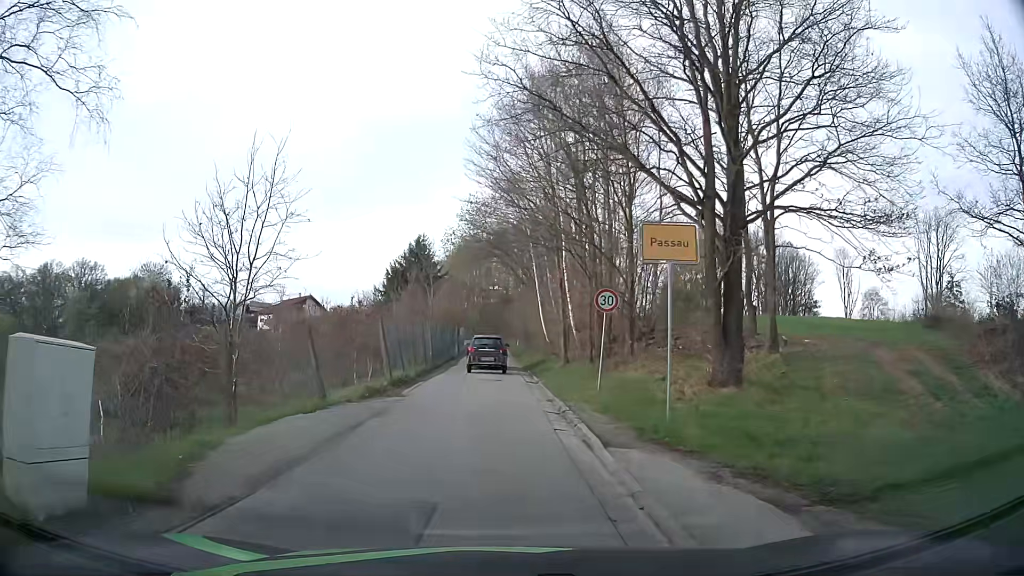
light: Day
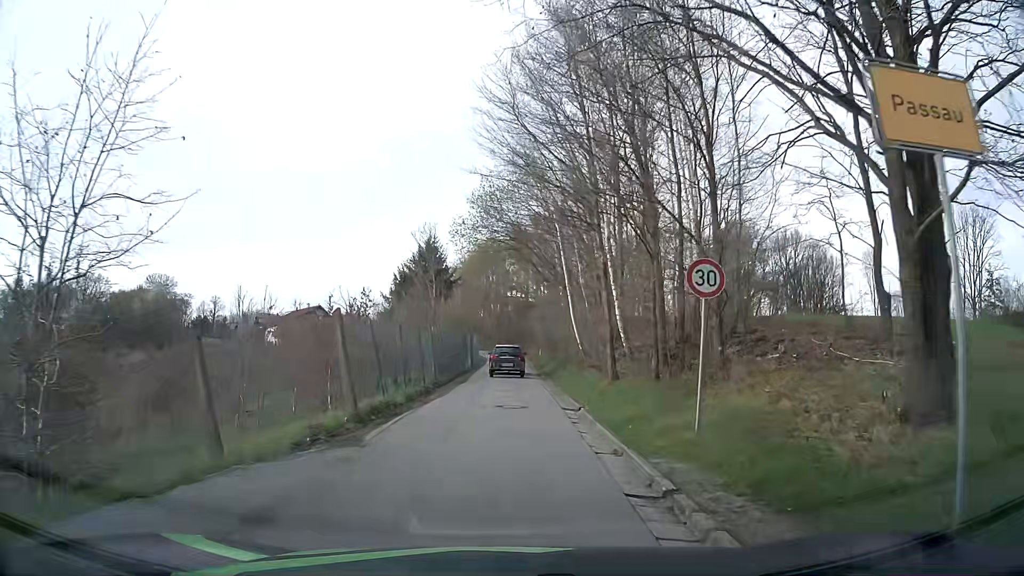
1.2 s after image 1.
(-0.1, +7.2) m; -2°
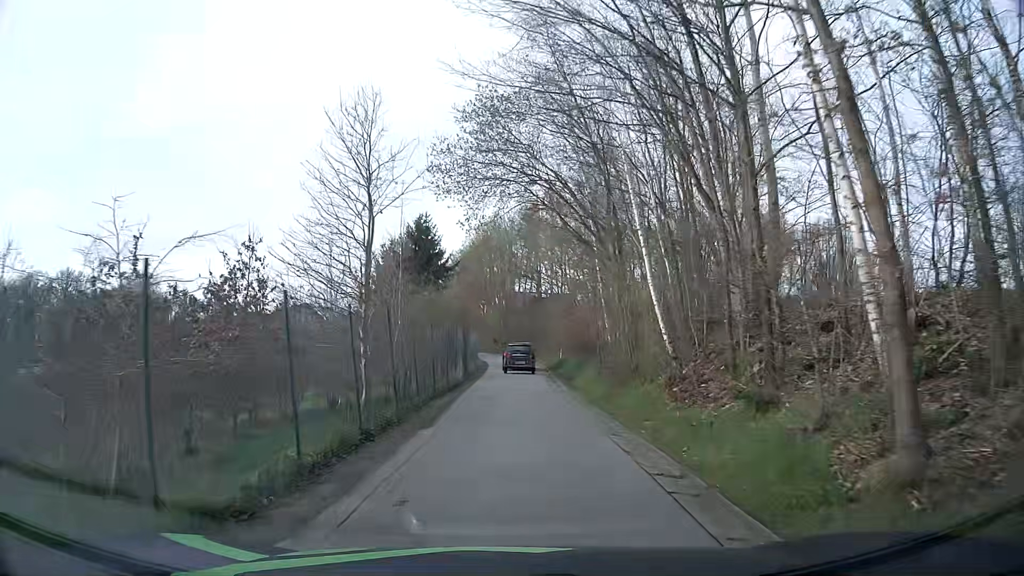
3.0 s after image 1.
(-0.3, +14.0) m; -1°
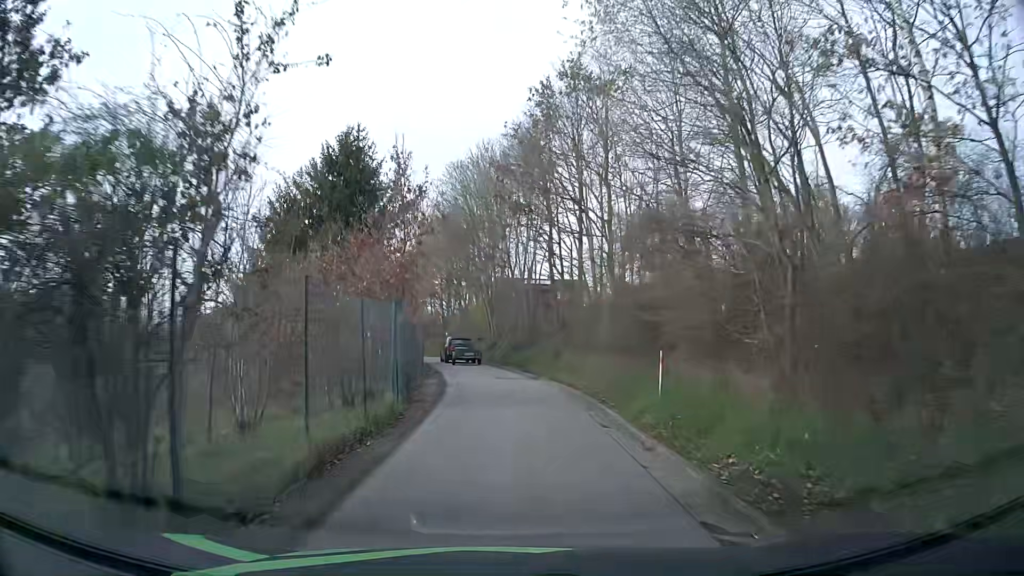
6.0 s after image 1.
(+0.4, +26.7) m; +1°
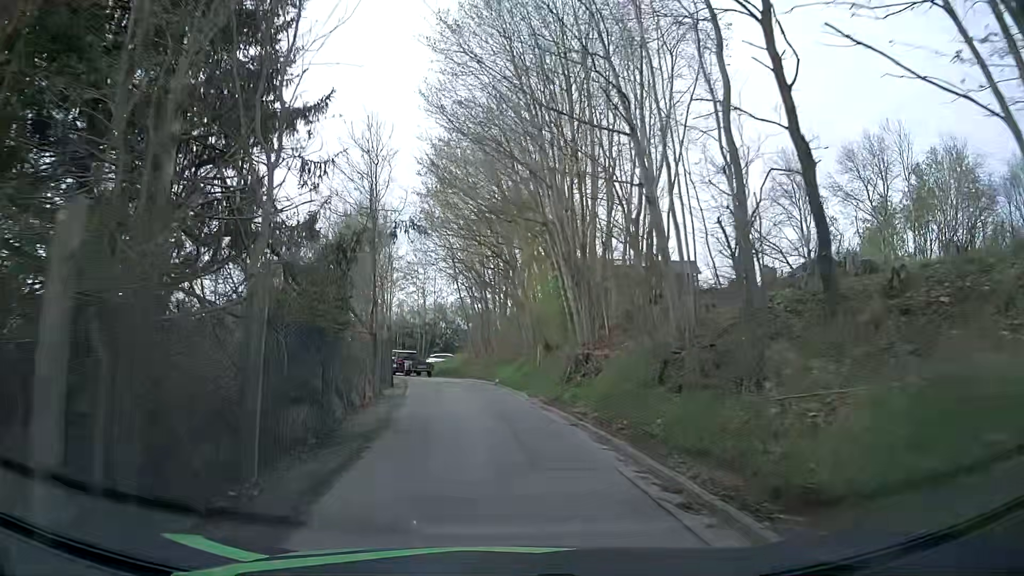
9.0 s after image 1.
(-1.1, +25.8) m; -7°
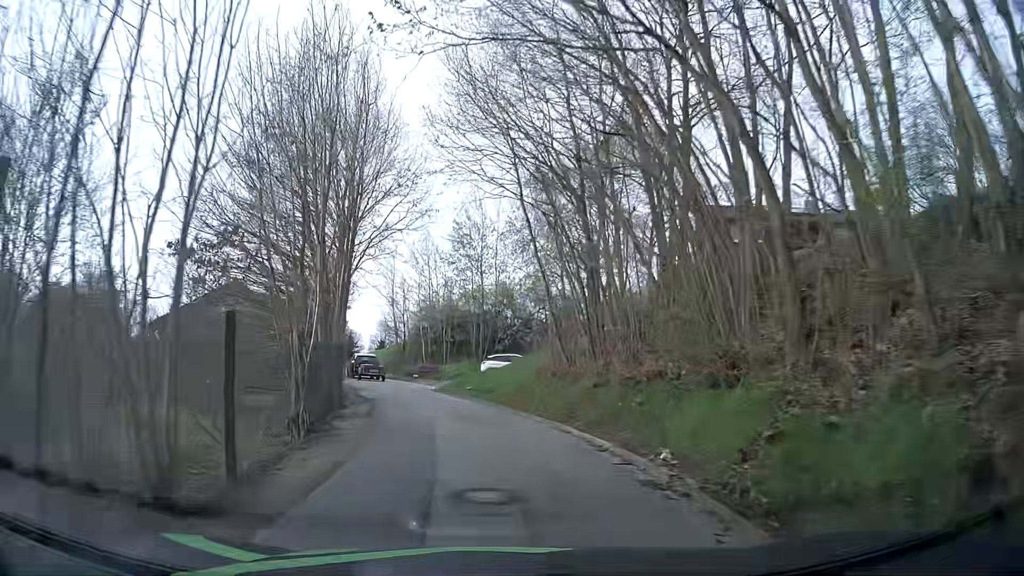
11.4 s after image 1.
(-1.0, +21.4) m; -4°
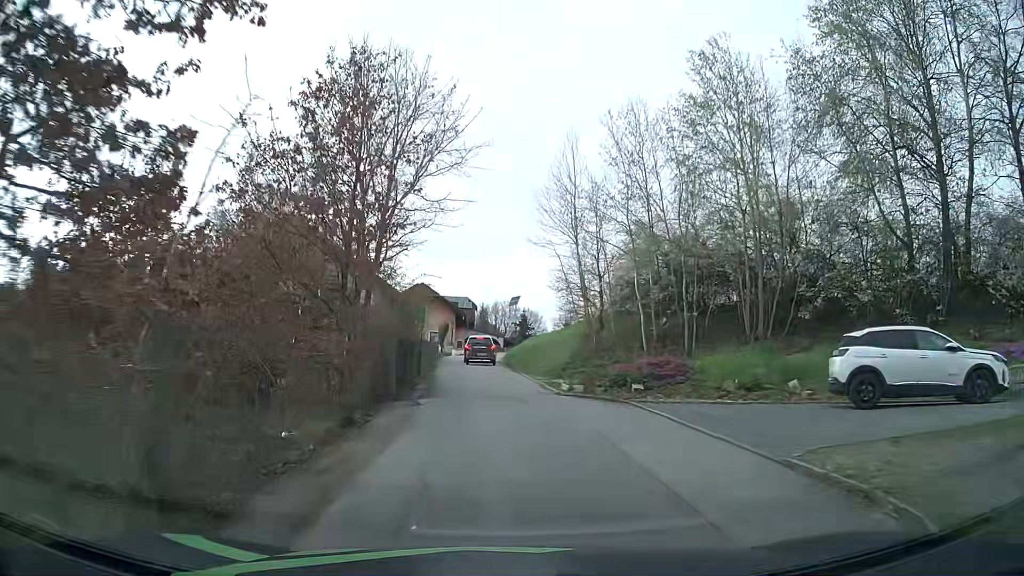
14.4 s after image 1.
(-4.7, +26.2) m; -18°
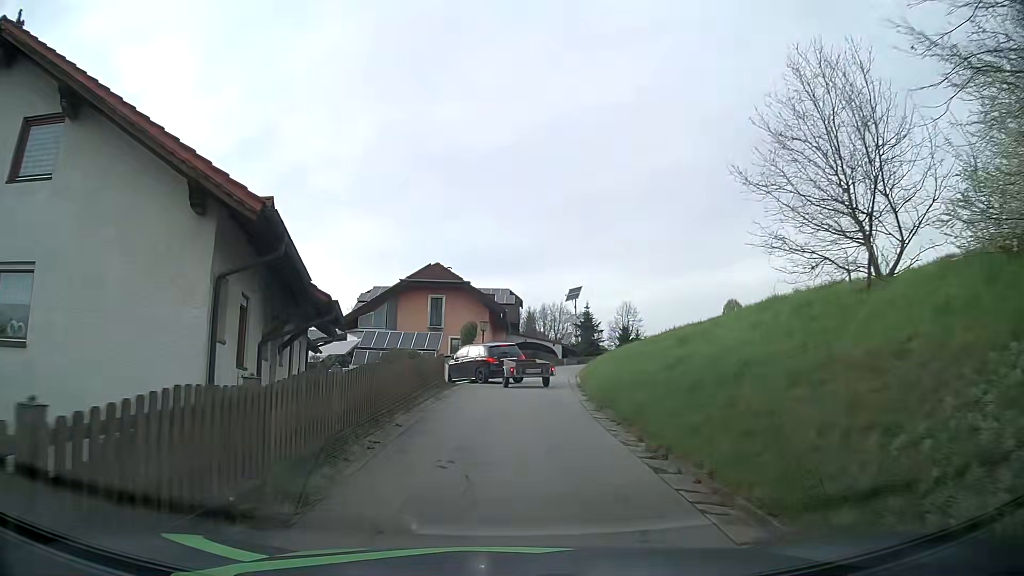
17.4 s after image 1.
(-0.9, +24.8) m; -4°
